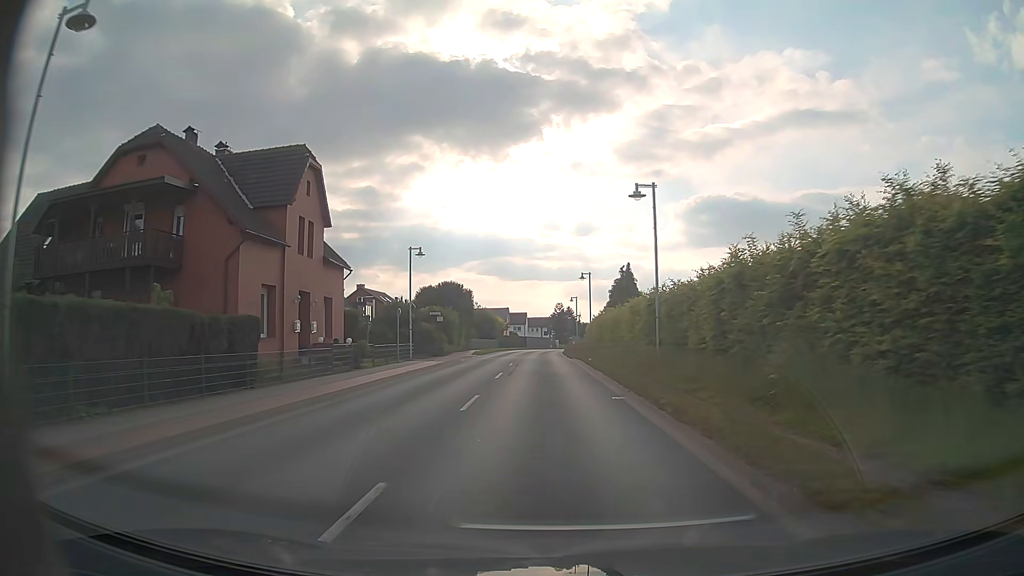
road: primary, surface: asphalt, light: Day
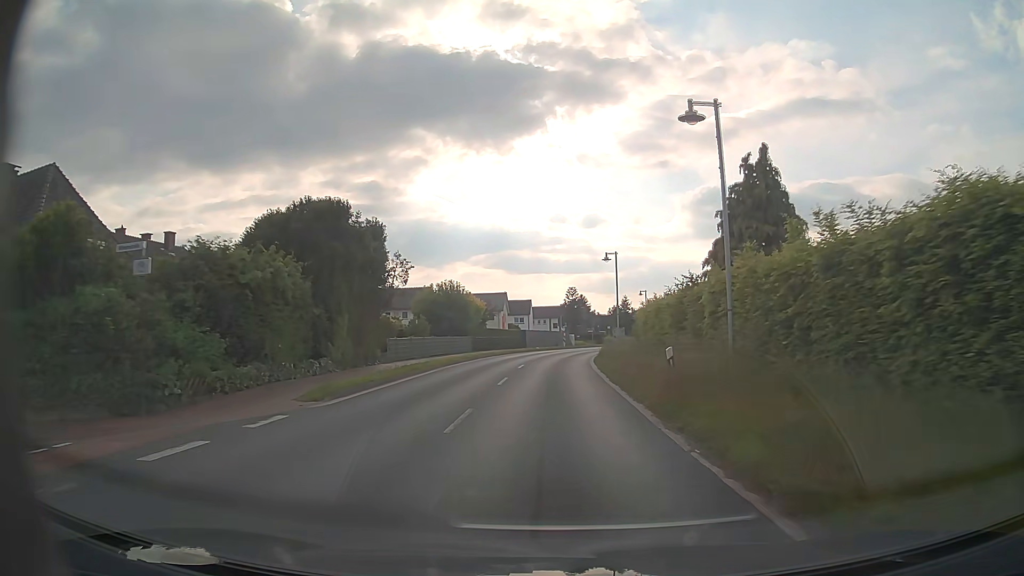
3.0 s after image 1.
(-0.3, +39.1) m; -1°
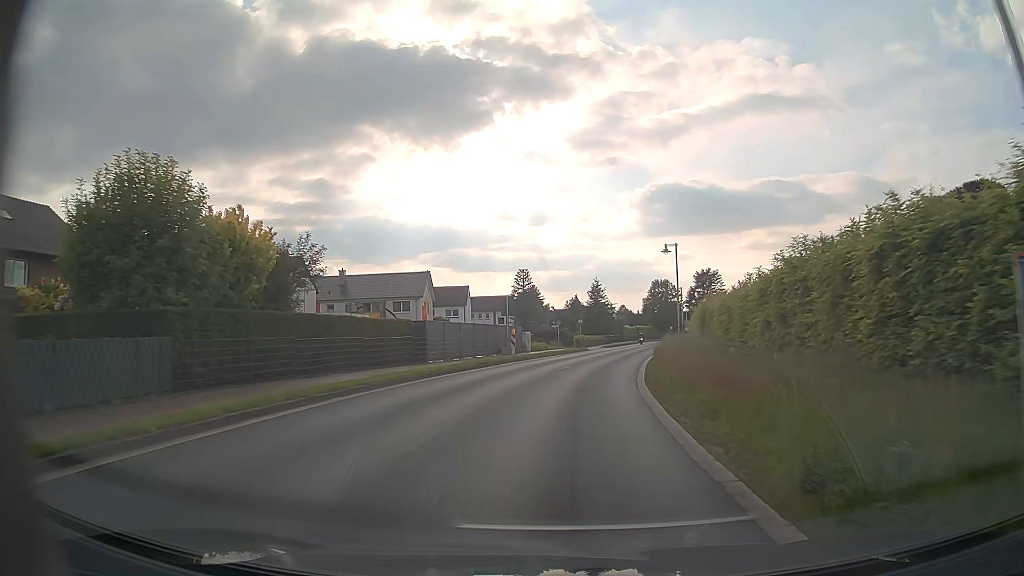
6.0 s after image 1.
(+0.6, +38.2) m; +4°
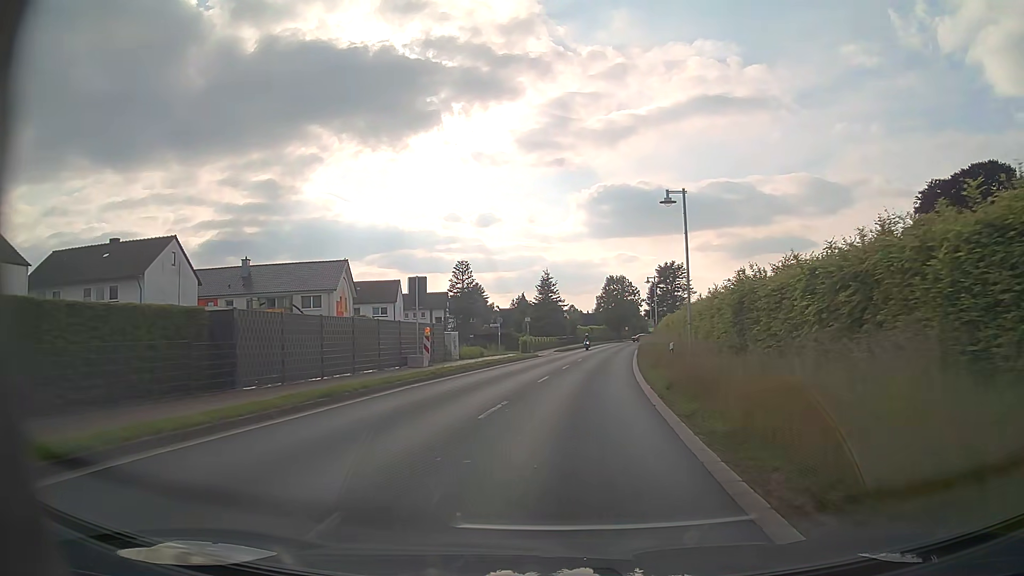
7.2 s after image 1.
(+0.5, +14.9) m; +4°
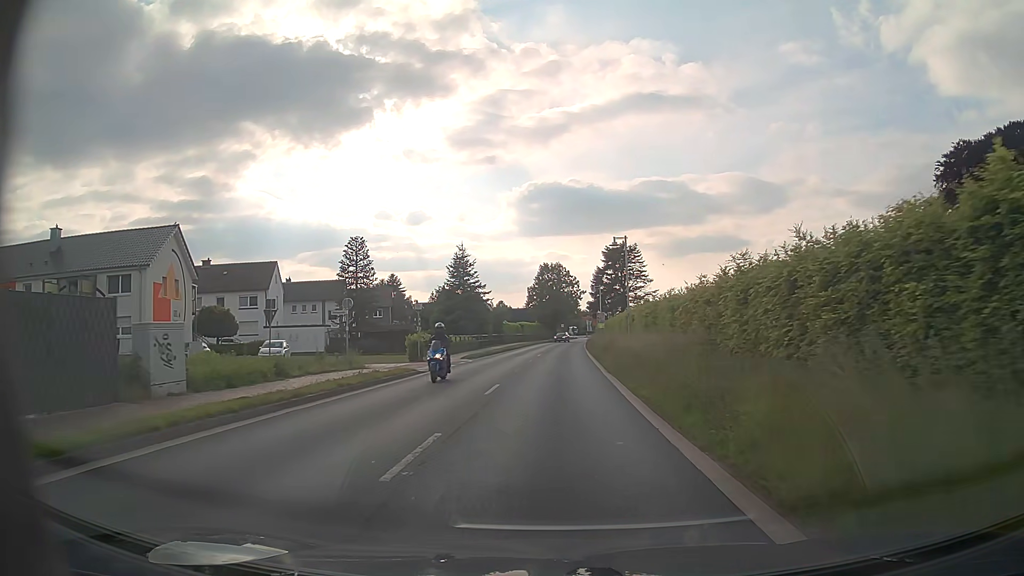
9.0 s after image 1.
(+1.5, +23.1) m; +6°
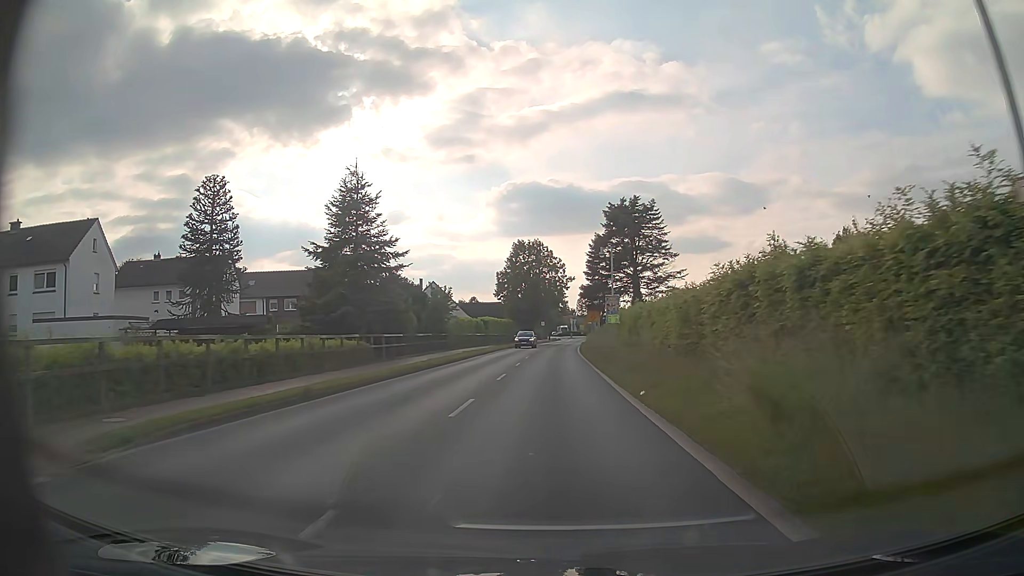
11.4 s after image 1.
(+0.6, +31.6) m; +2°
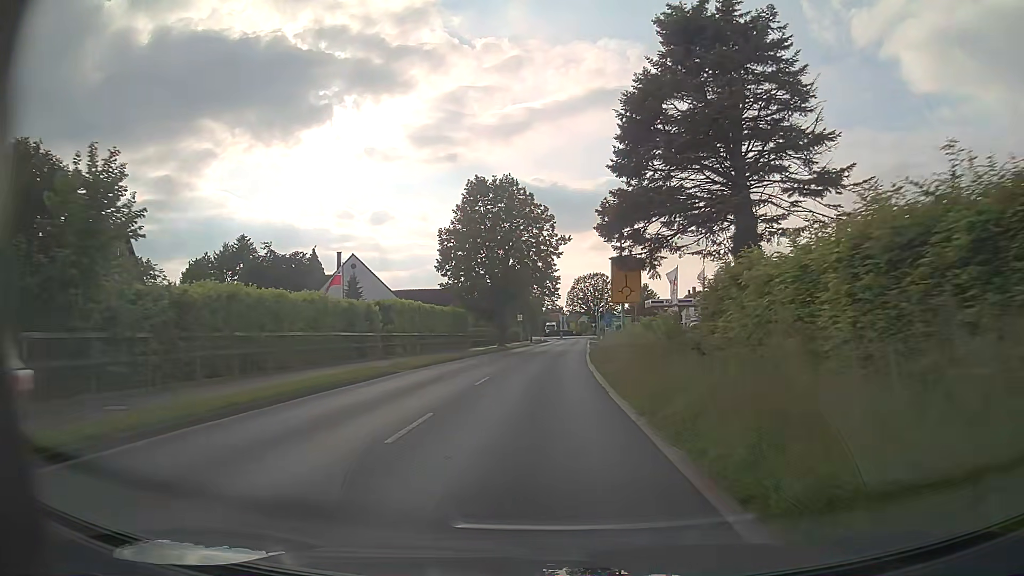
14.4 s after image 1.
(+0.7, +39.5) m; +1°
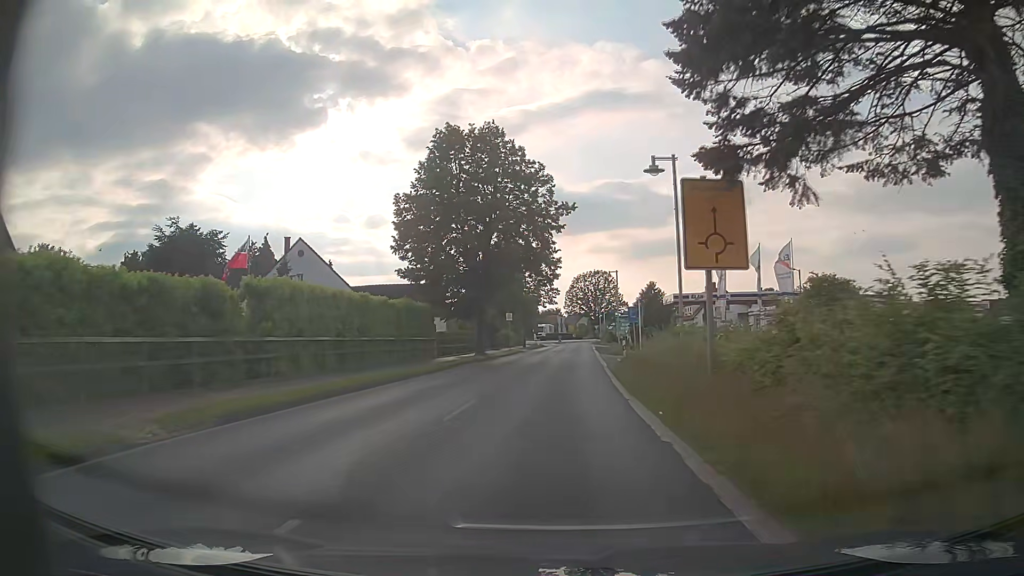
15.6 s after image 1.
(0.0, +15.6) m; +1°
(0, +10) (0, +20) (+1, +30) (+1, +40) (+2, +50) (+2, +60) (+2, +70) (+3, +80) (+4, +90) (+4, +100) m
